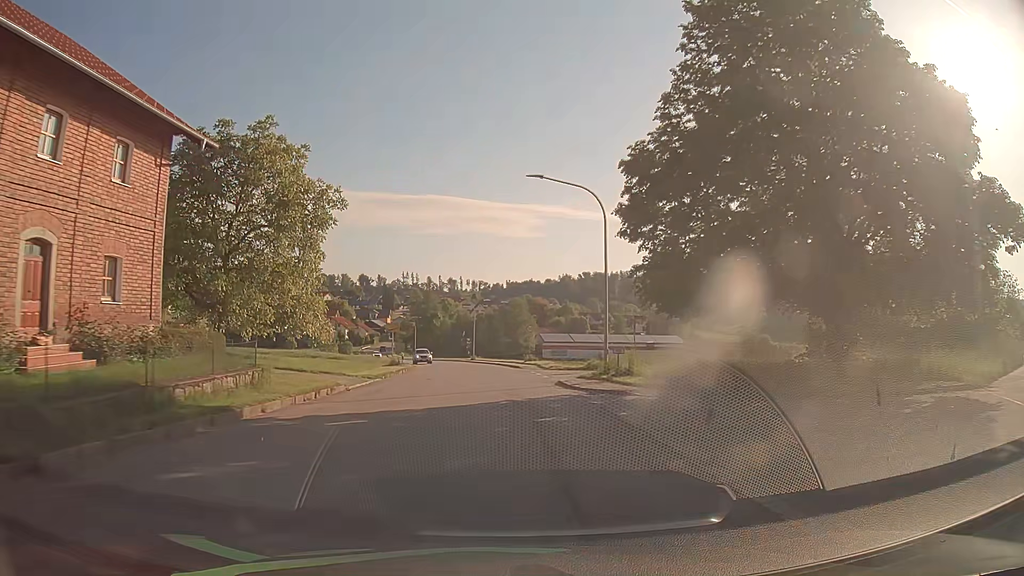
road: tertiary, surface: asphalt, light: Day
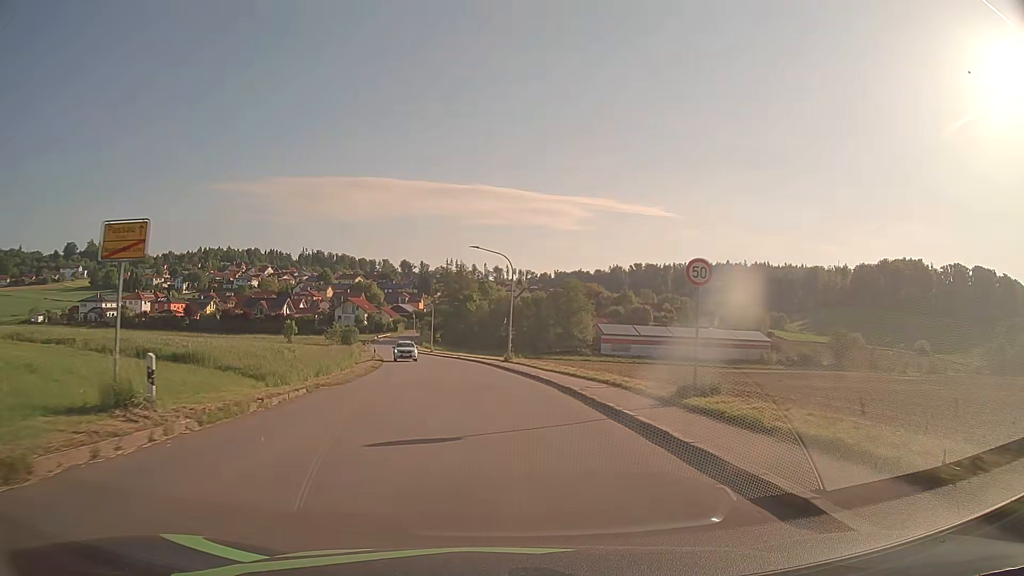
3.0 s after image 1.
(-1.1, +38.3) m; -4°
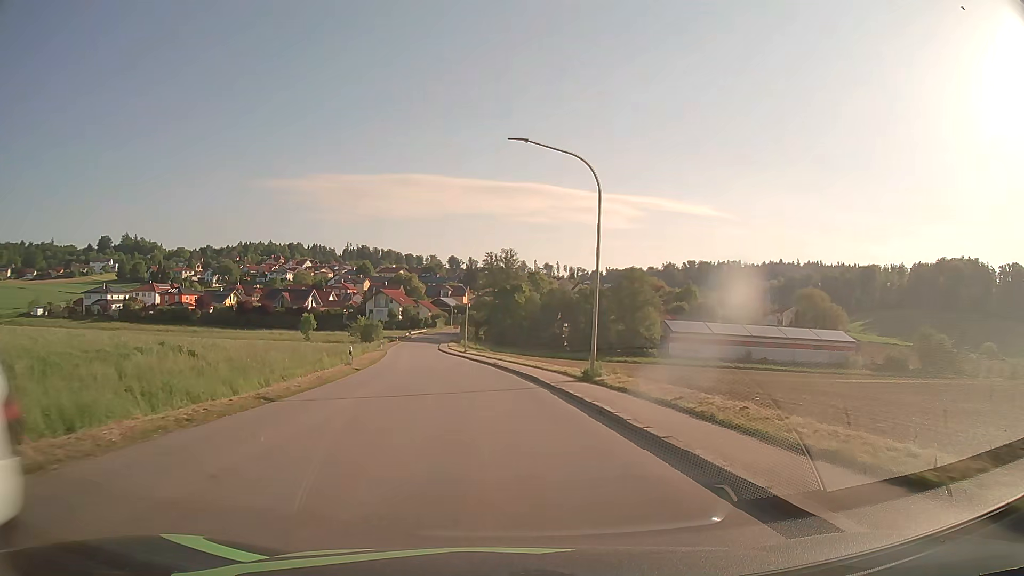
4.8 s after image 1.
(-0.7, +23.0) m; -4°
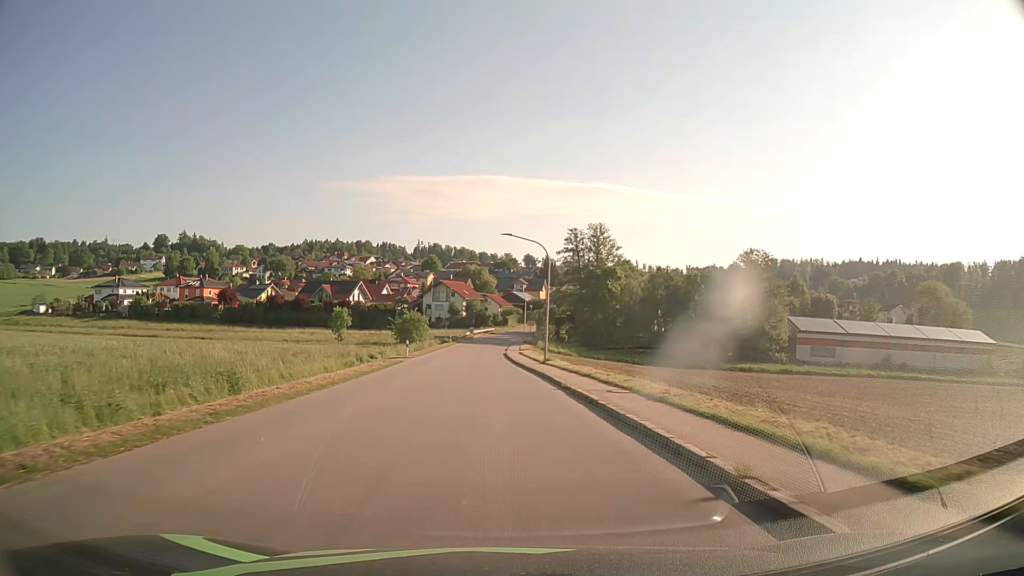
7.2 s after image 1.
(-1.9, +30.4) m; -6°
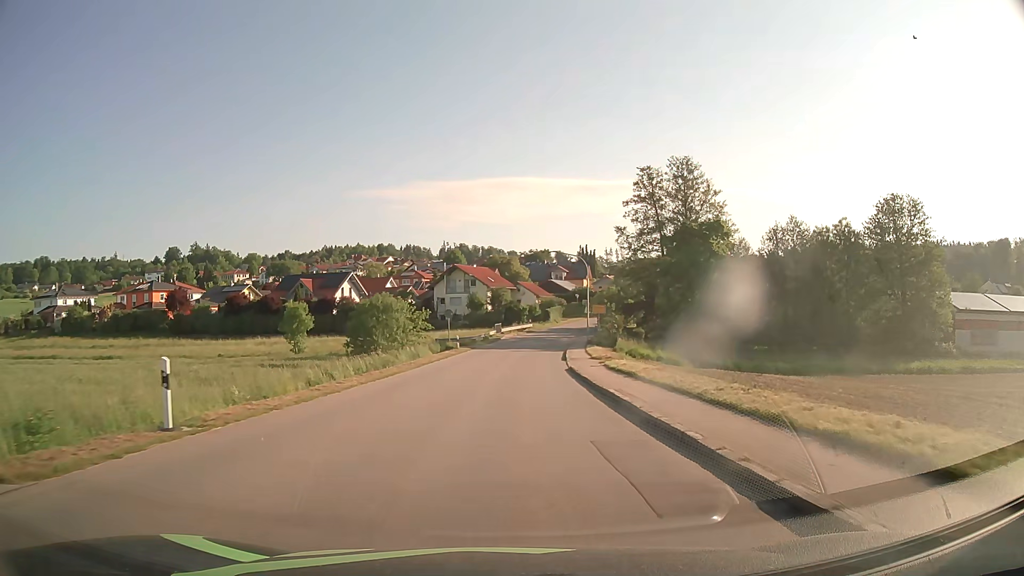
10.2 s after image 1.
(-1.3, +38.1) m; -3°
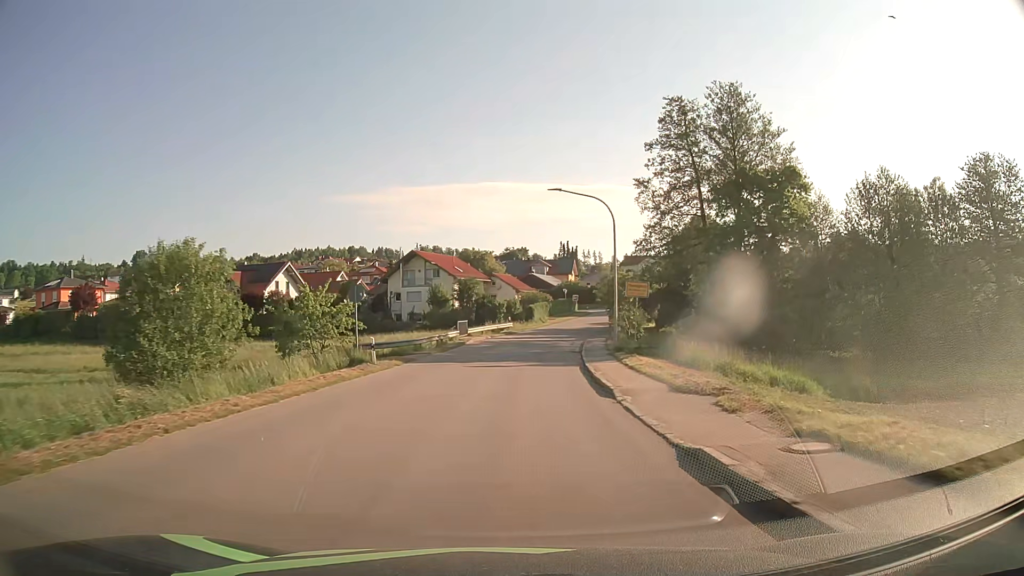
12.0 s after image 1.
(+0.4, +22.8) m; +2°
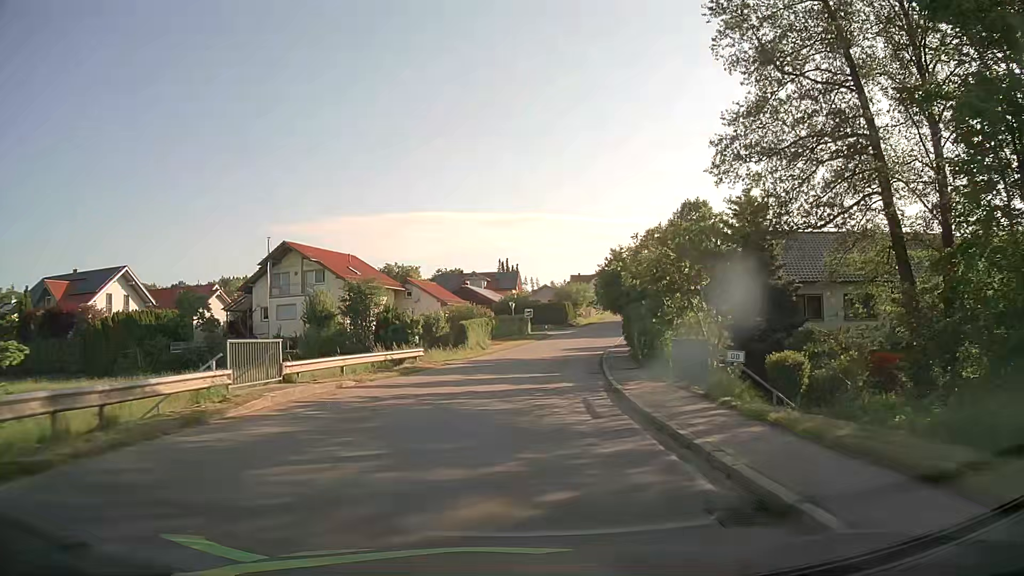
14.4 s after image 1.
(+1.2, +30.2) m; +5°
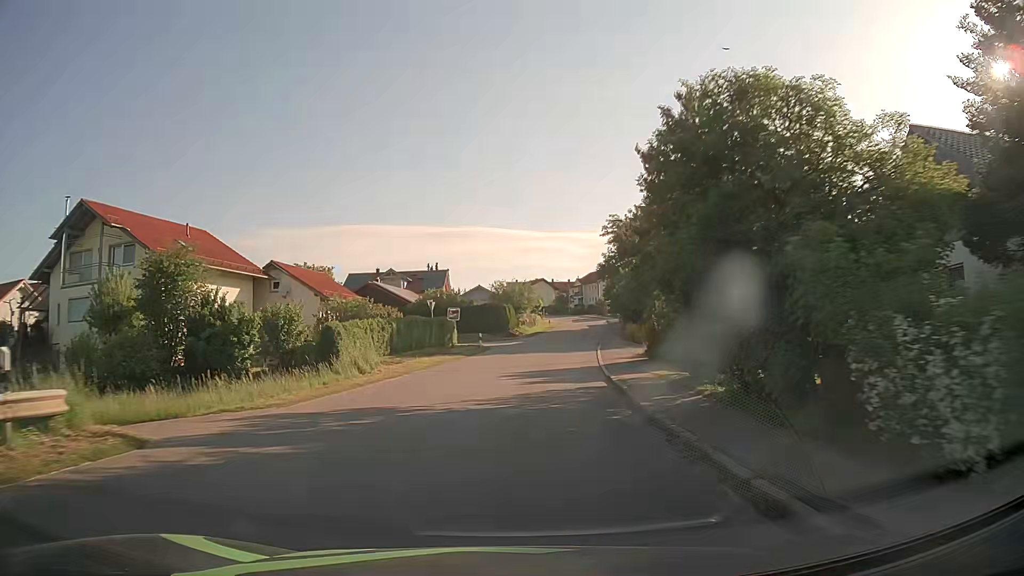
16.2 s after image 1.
(+1.1, +22.4) m; +6°
(0, +10) (+1, +20) (+2, +30) (+3, +40) (+5, +50) (+6, +60) (+8, +69) (+10, +79) (+11, +89) (+12, +99) m
